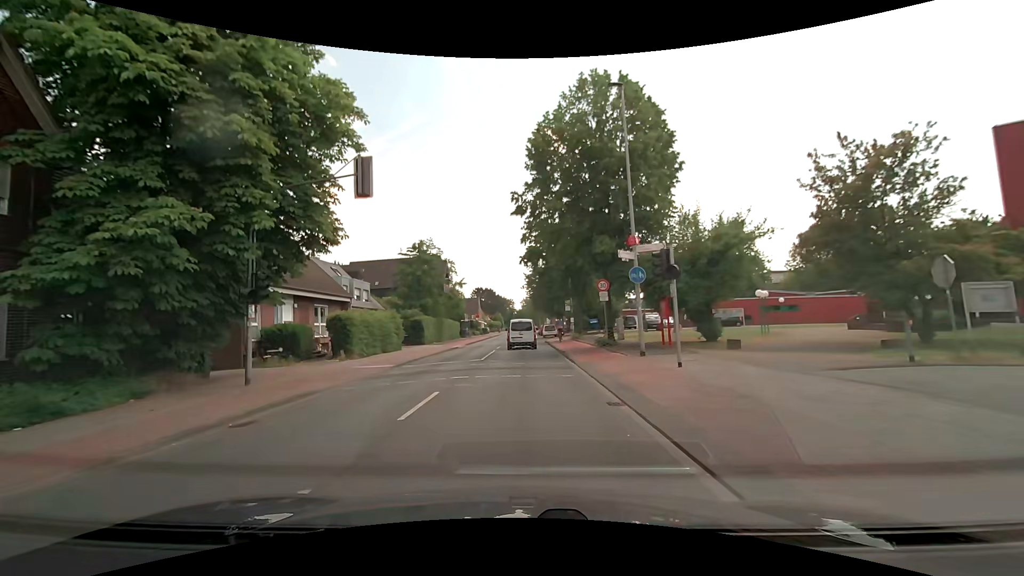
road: tertiary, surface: asphalt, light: Day
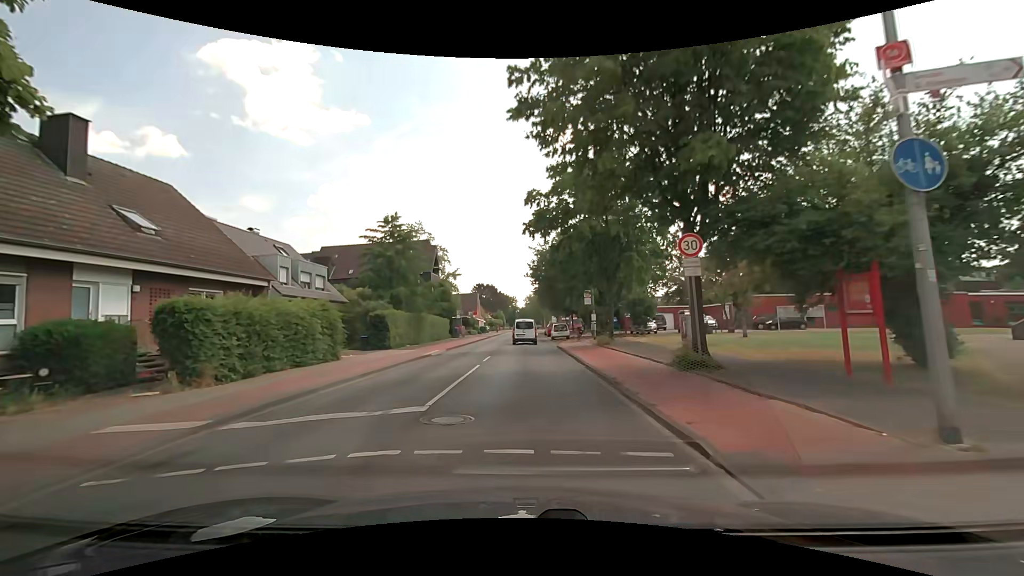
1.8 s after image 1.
(-0.1, +12.7) m; 0°
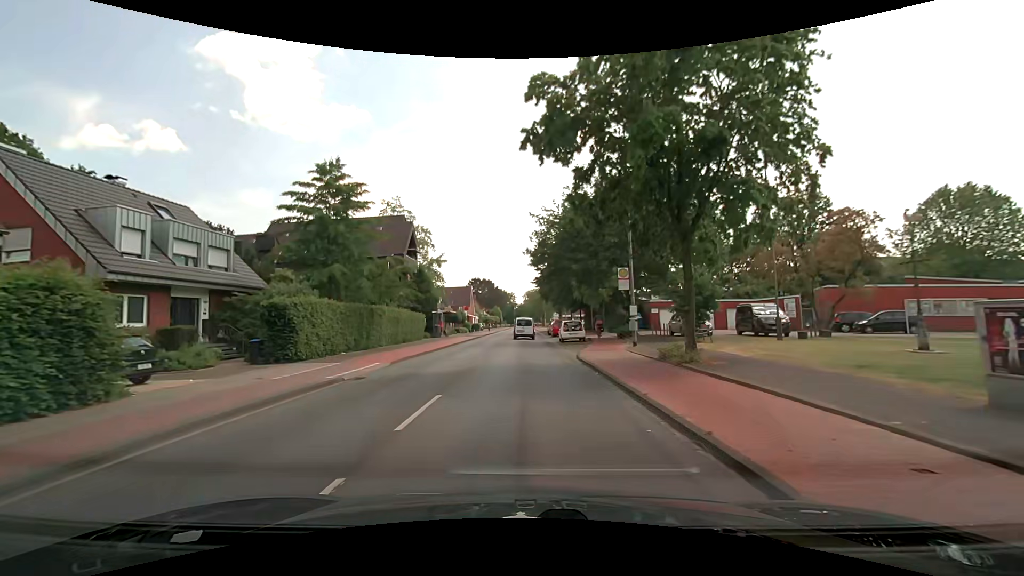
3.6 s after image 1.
(0.0, +13.2) m; -1°
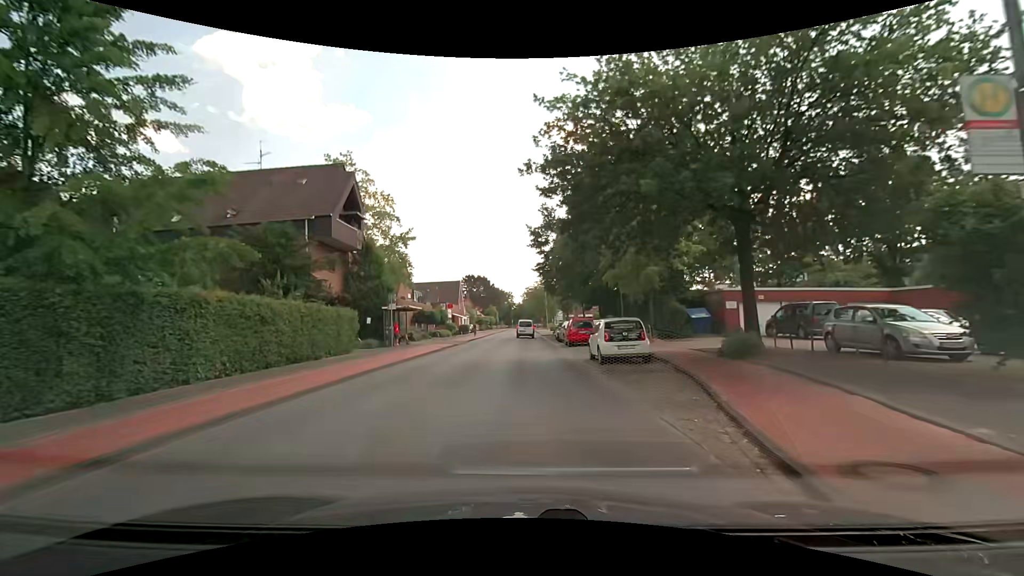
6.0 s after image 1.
(+0.2, +17.7) m; +1°
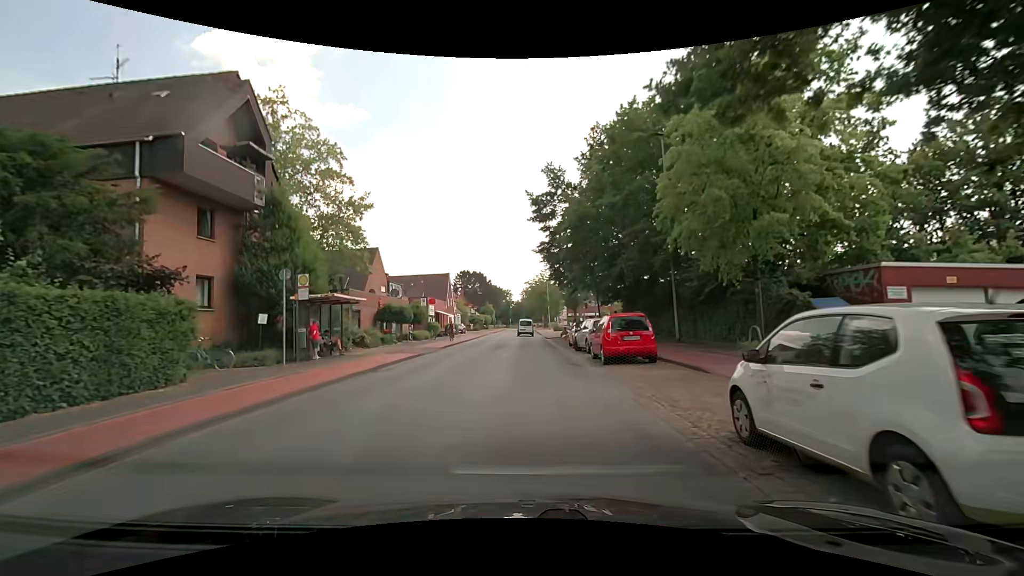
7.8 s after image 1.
(+0.1, +13.1) m; 0°
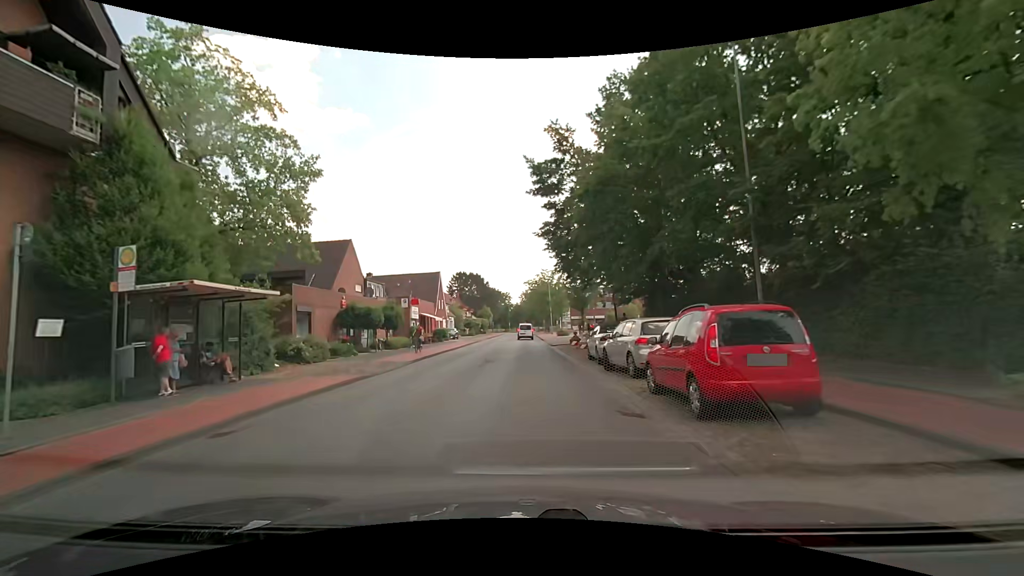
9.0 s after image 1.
(0.0, +8.7) m; 0°
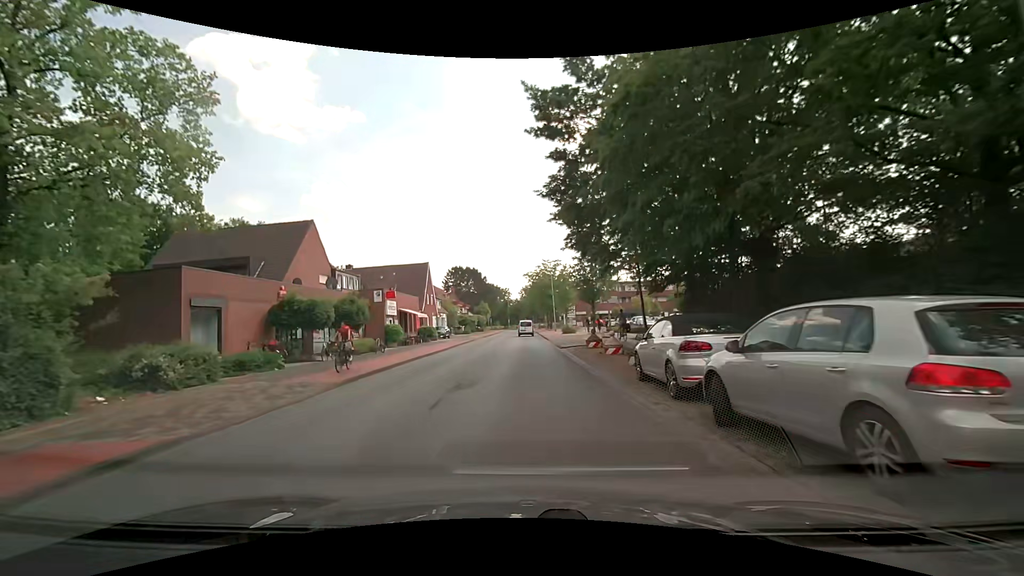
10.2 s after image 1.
(+0.1, +8.7) m; -1°
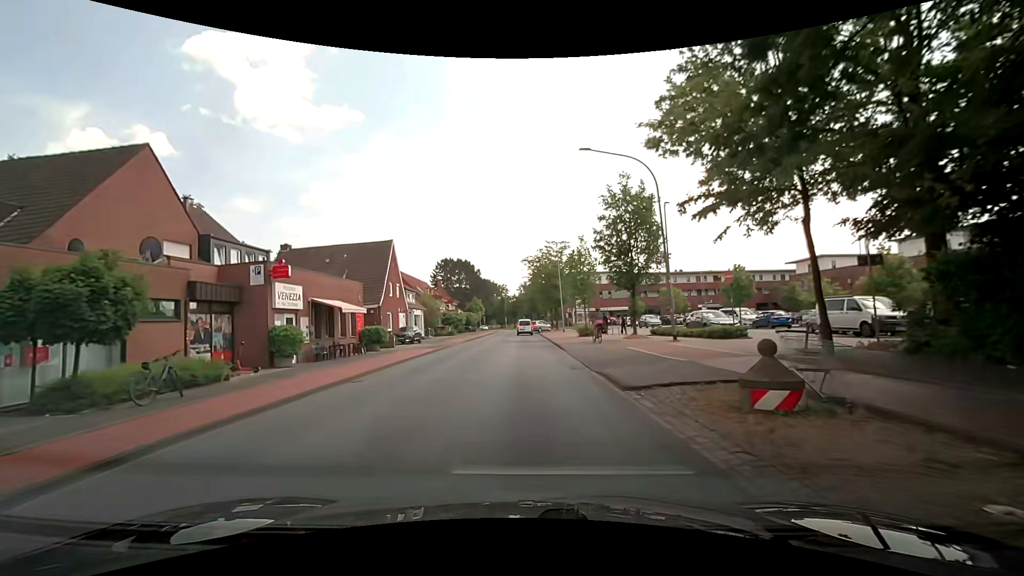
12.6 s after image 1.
(+0.2, +17.7) m; 0°
(0, +10) (0, +20) (0, +30) (0, +40) (+1, +50) (+1, +60) (+1, +70) (+1, +80) (+1, +90) (+1, +100) m
